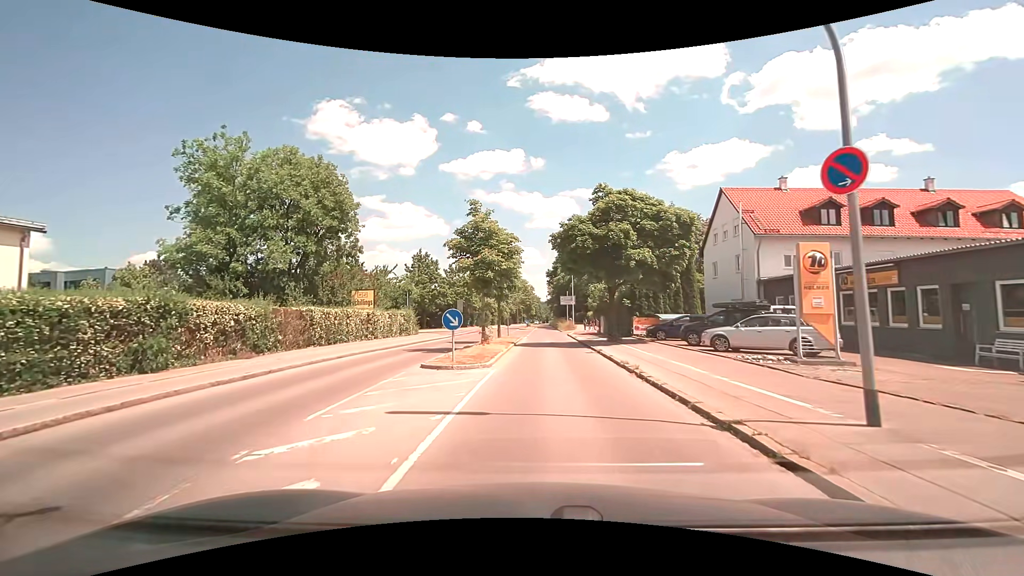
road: tertiary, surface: asphalt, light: Day
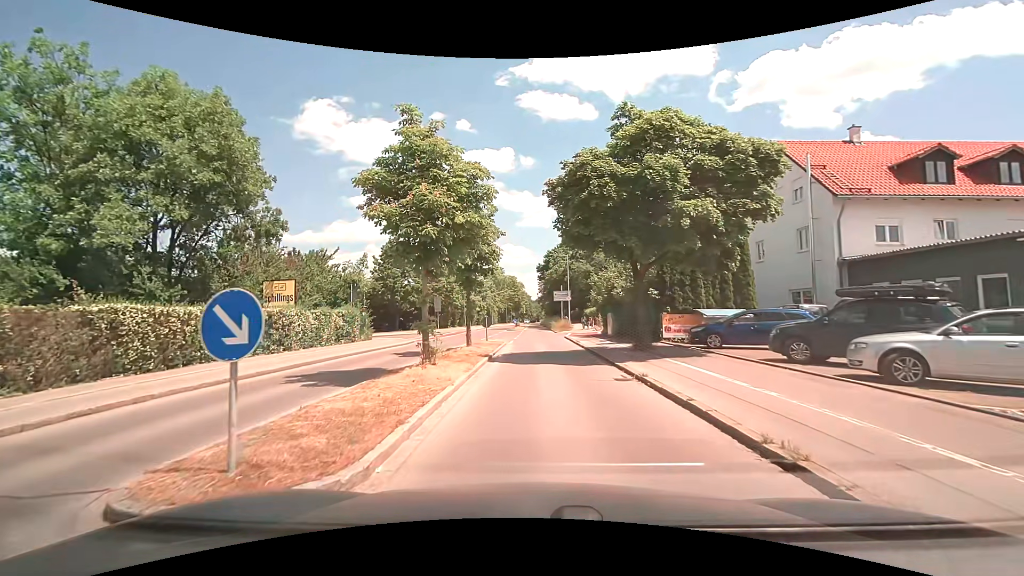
(+0.1, +9.7) m; +1°
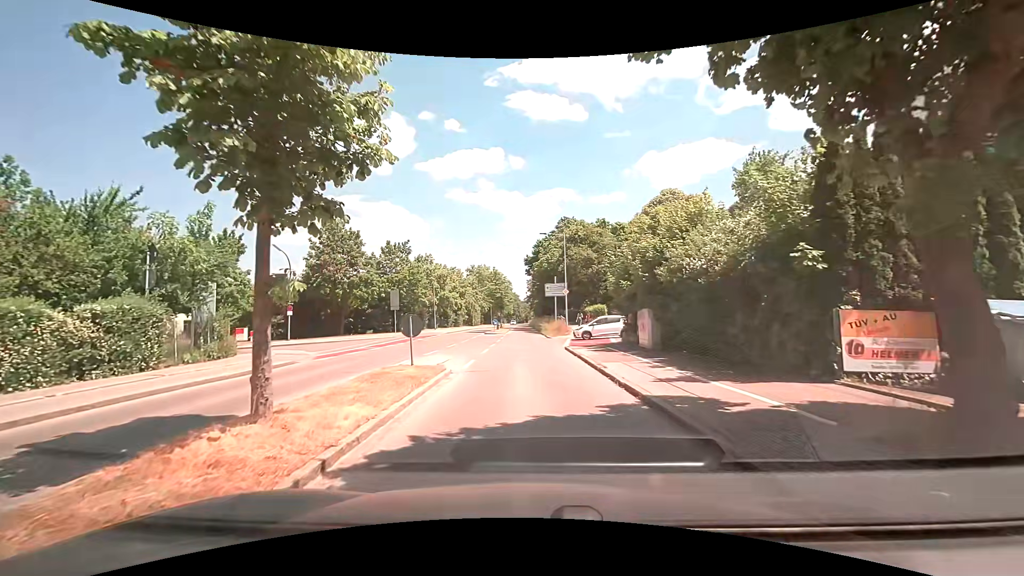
(+0.2, +14.1) m; +1°
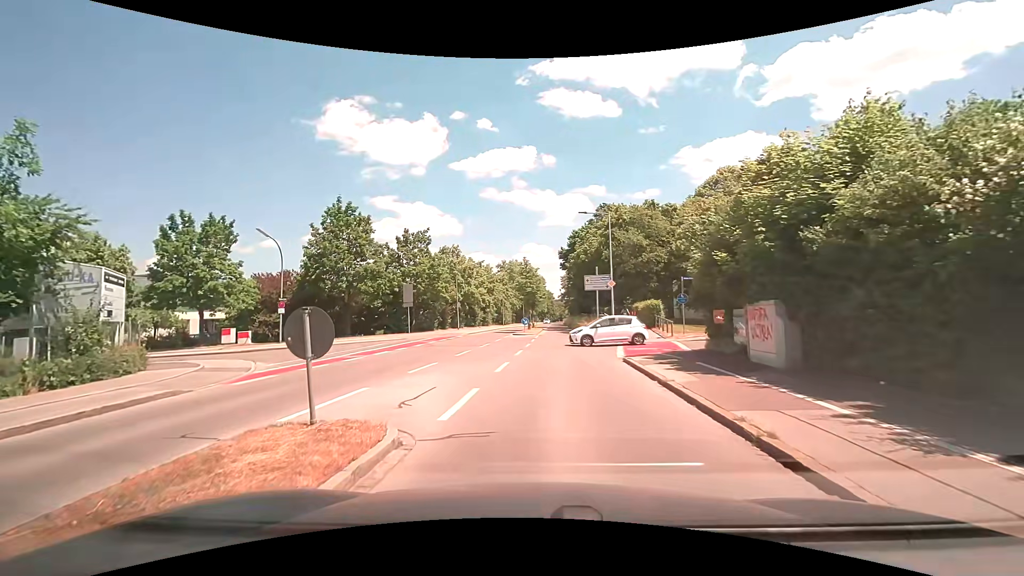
(-0.2, +7.4) m; -3°
